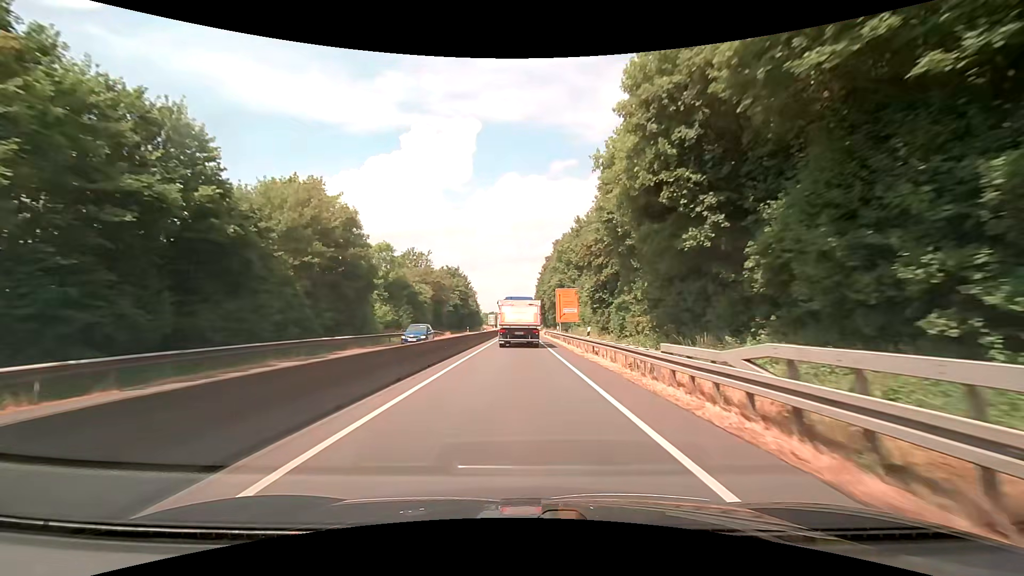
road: trunk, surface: asphalt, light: Day
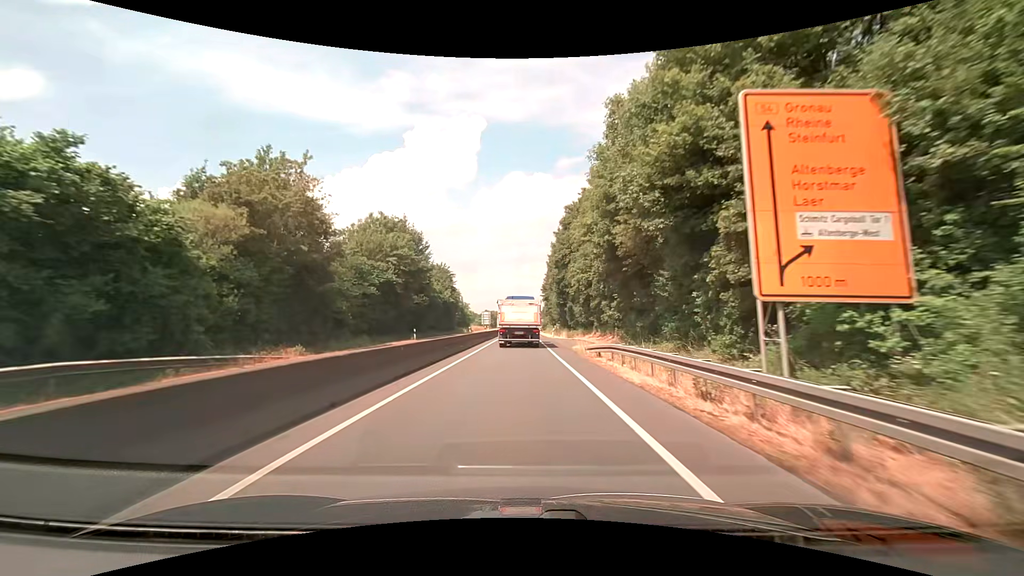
(-0.1, +48.1) m; 0°
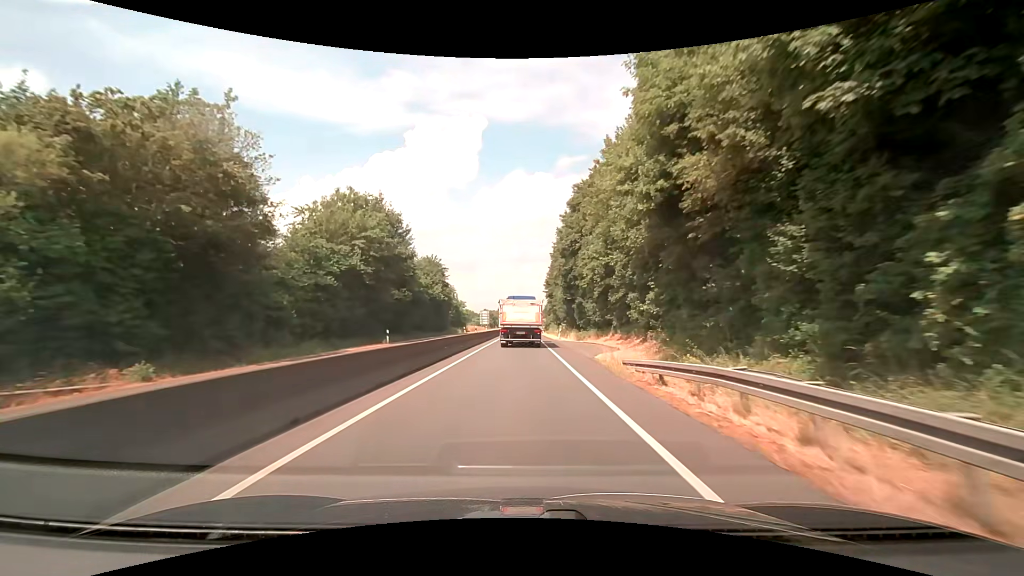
(0.0, +9.6) m; 0°
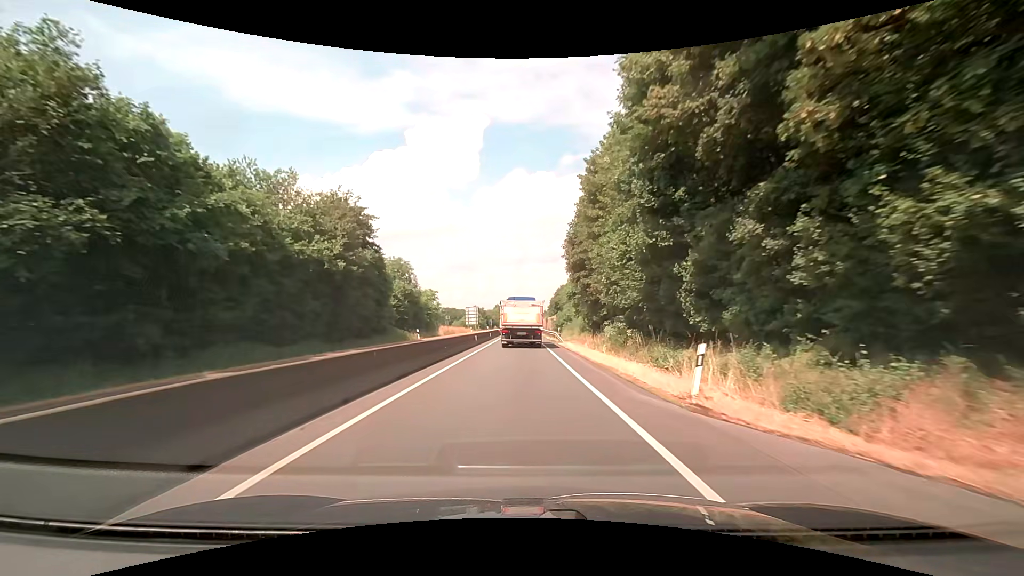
(0.0, +38.2) m; 0°
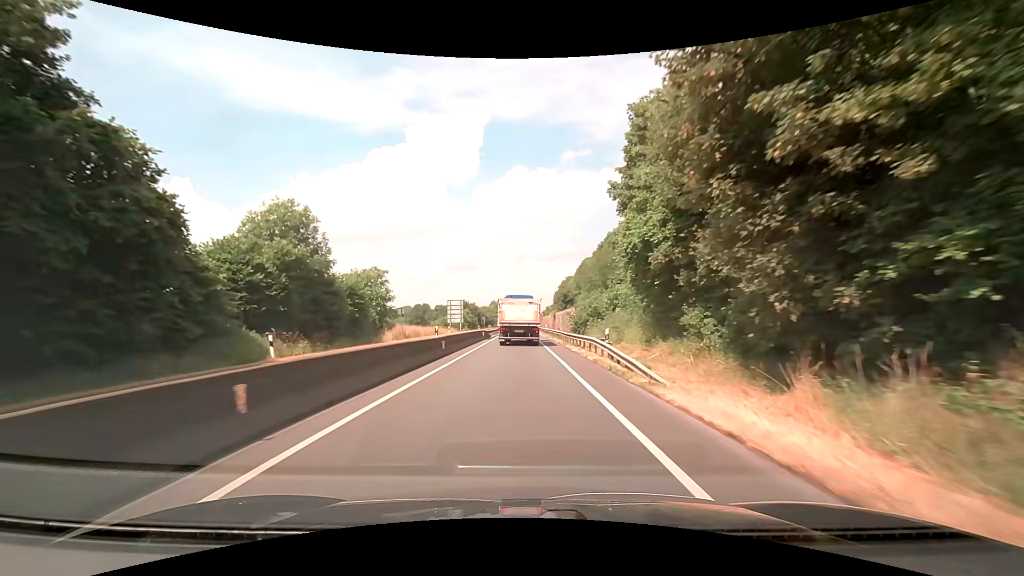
(0.0, +28.6) m; 0°
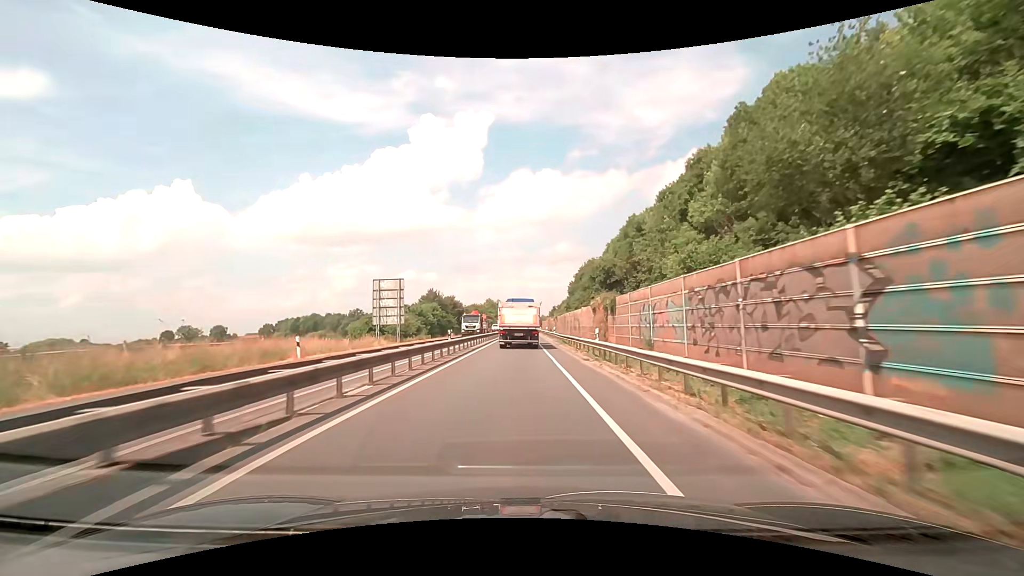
(+0.4, +48.0) m; 0°
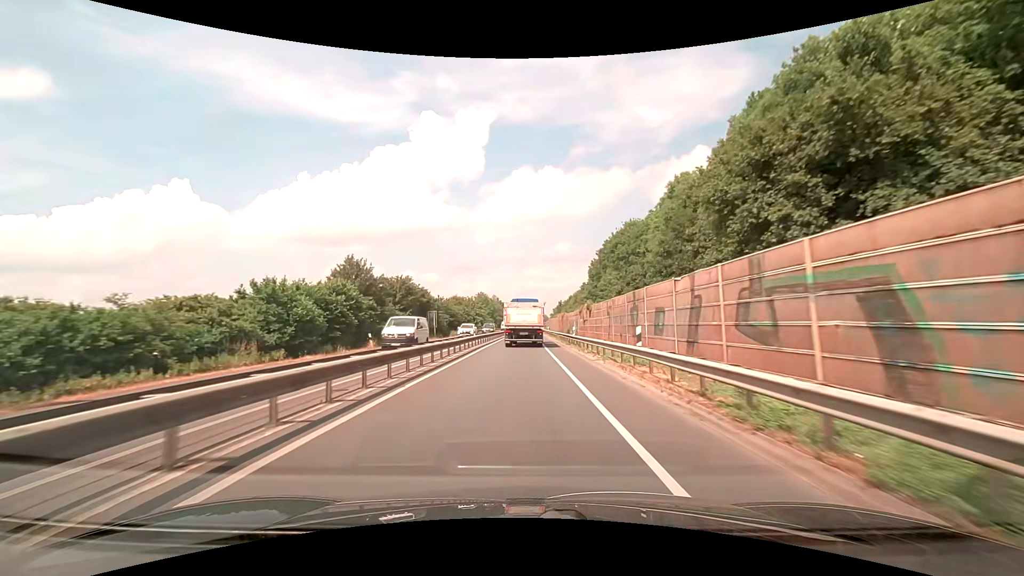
(0.0, +38.9) m; 0°
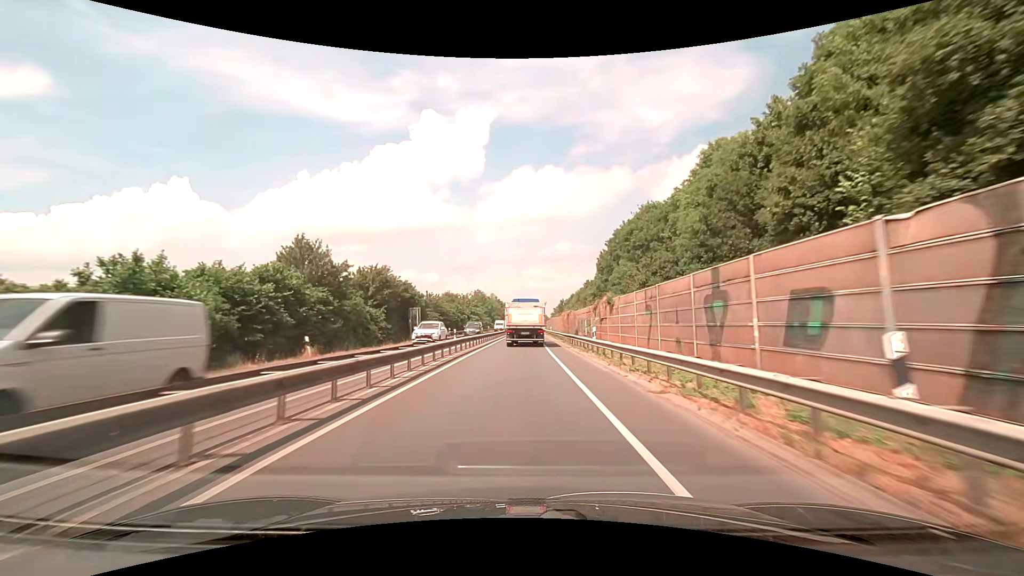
(0.0, +9.9) m; 0°
(0, +10) (0, +20) (0, +30) (0, +40) (0, +50) (0, +60) (0, +70) (0, +80) (+1, +90) (+1, +100) m
